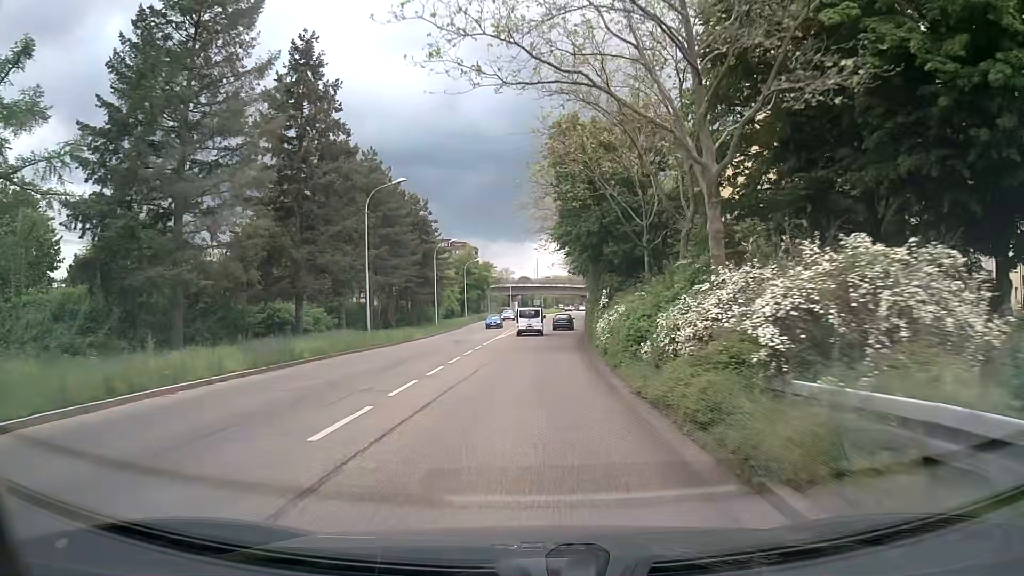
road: tertiary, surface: asphalt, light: Day
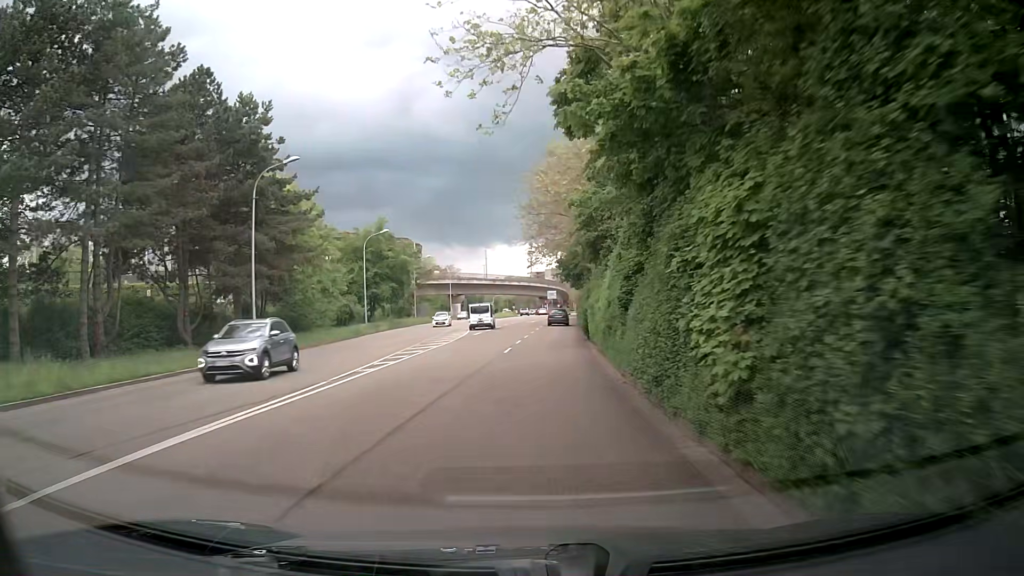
(+1.6, +37.6) m; +5°
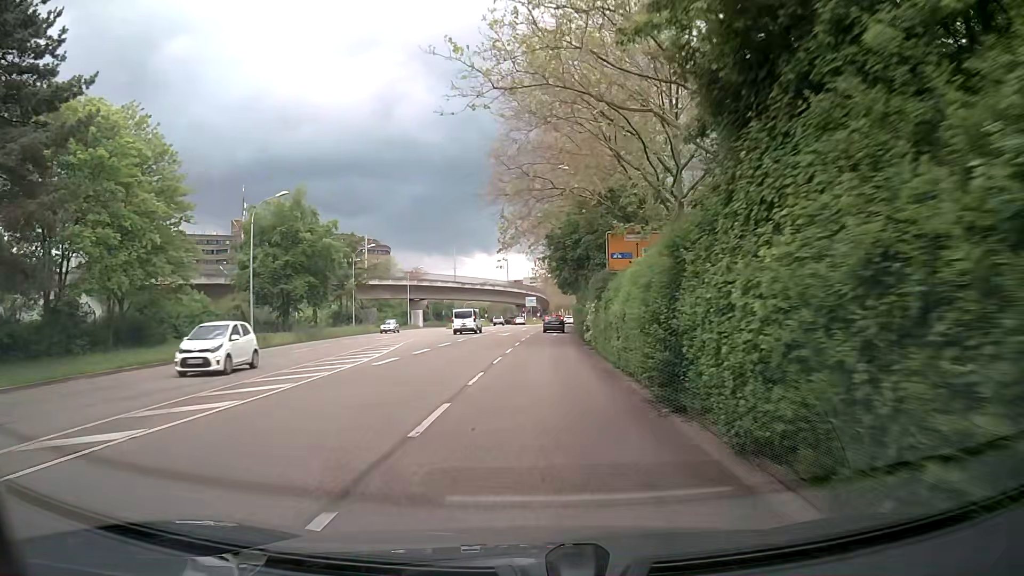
(+0.2, +22.4) m; +1°
